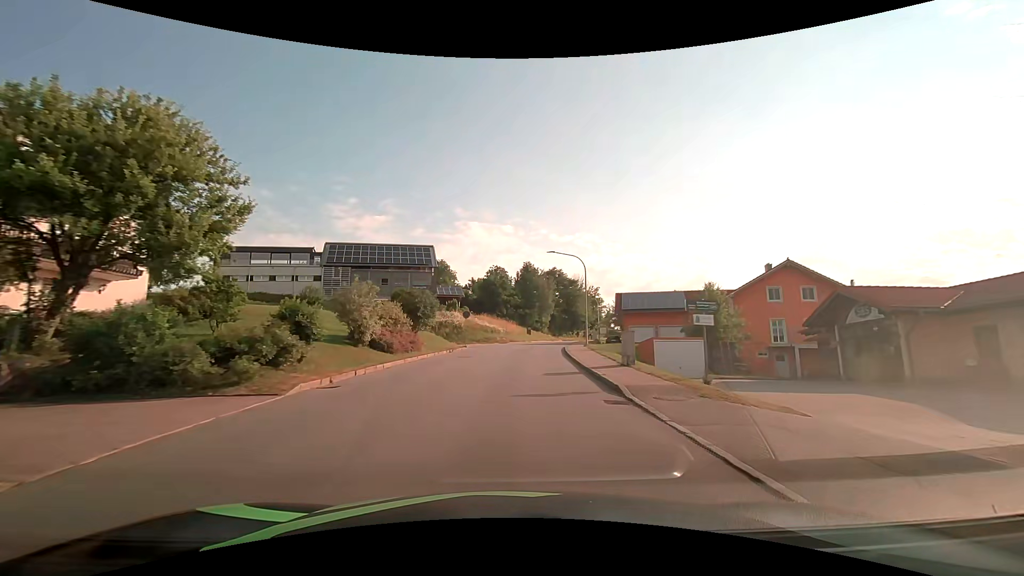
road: tertiary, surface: asphalt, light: Day
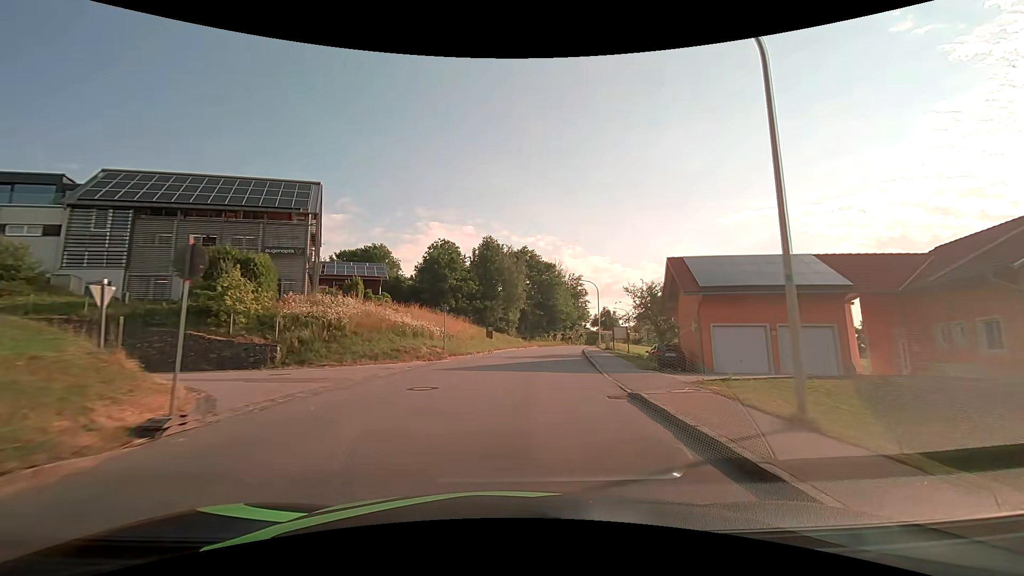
(+0.9, +30.4) m; +4°
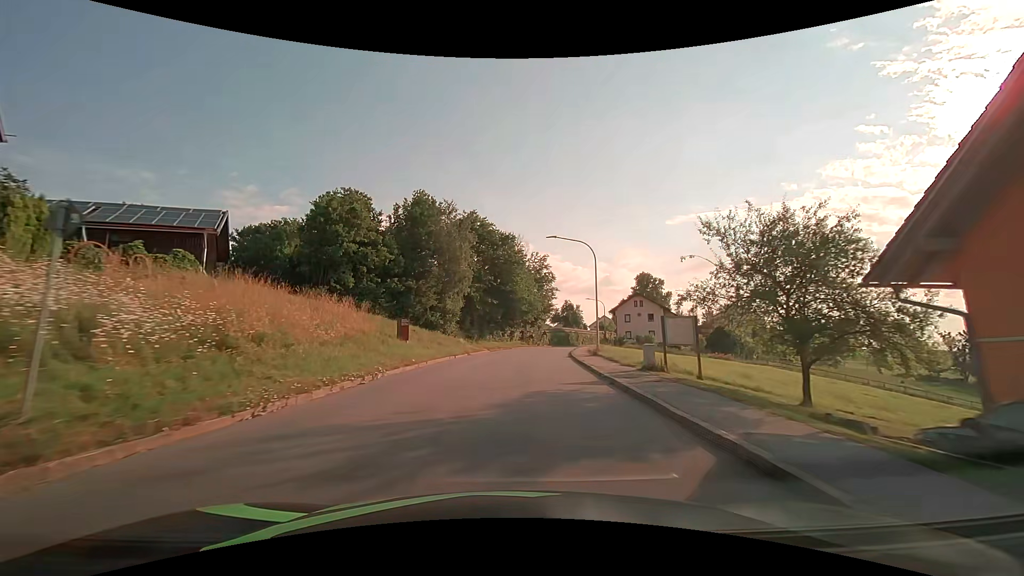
(+1.1, +22.8) m; +6°
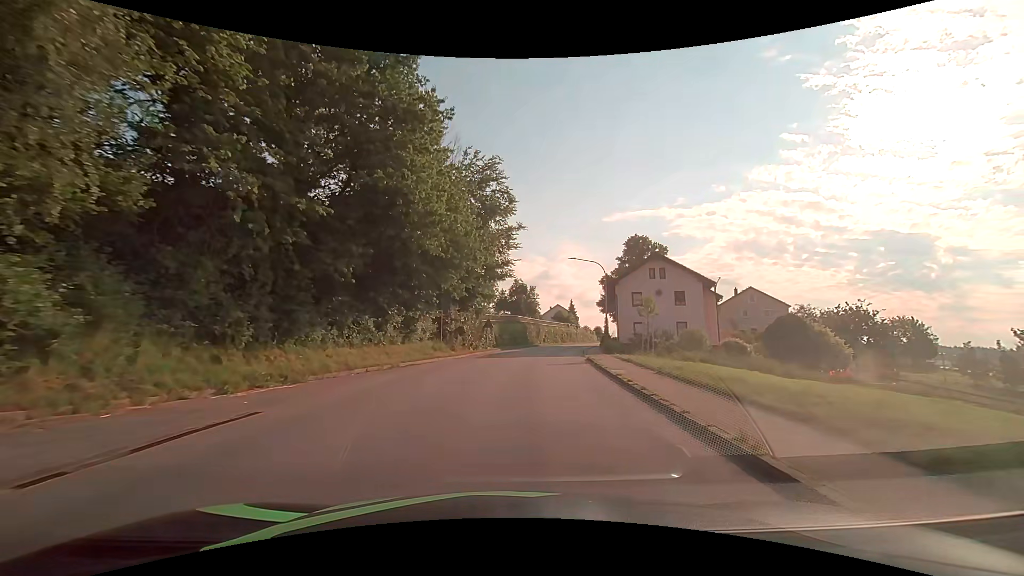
(+2.2, +38.3) m; +7°
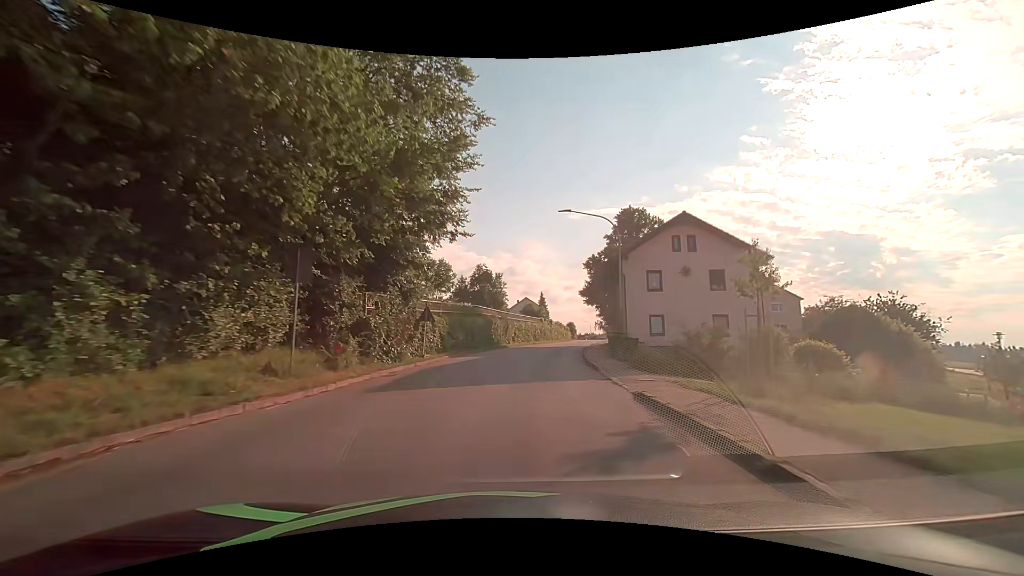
(+0.6, +15.3) m; +4°
(0, +10) (+1, +20) (+2, +30) (+4, +40) (+5, +50) (+8, +59) (+10, +69) (+12, +79) (+15, +89) (+17, +98) m
